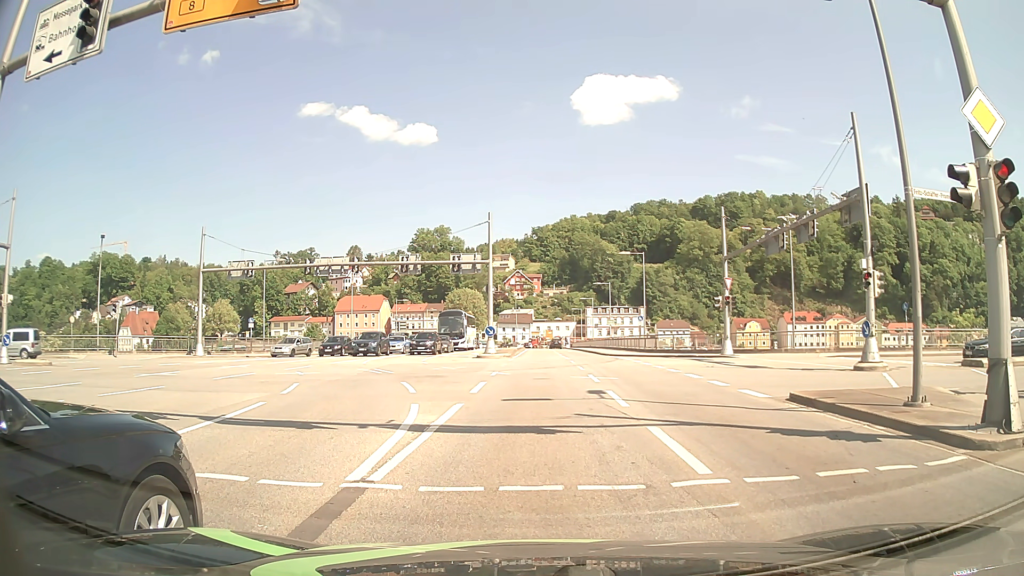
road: primary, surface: asphalt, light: Day
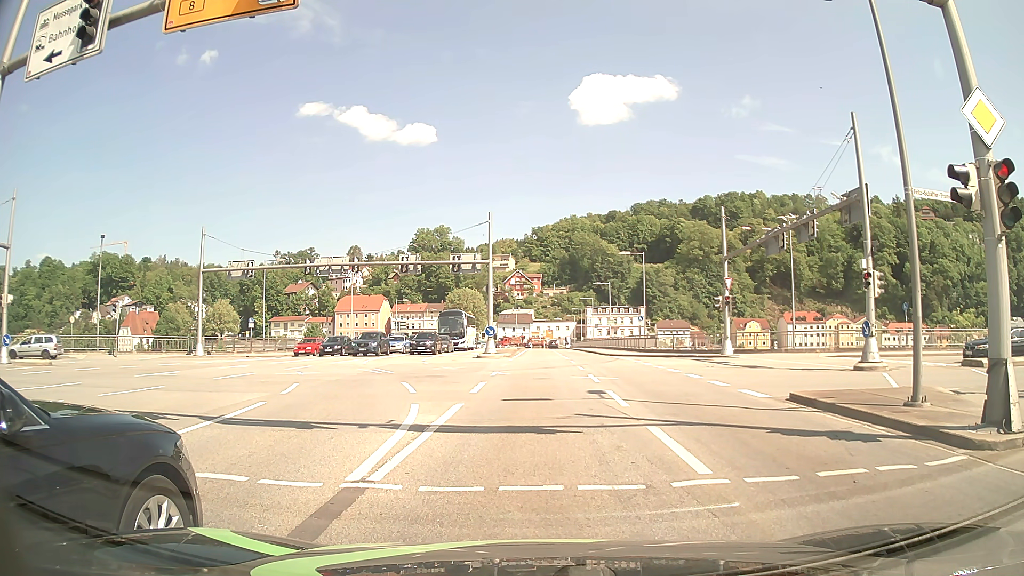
(0.0, 0.0) m; 0°
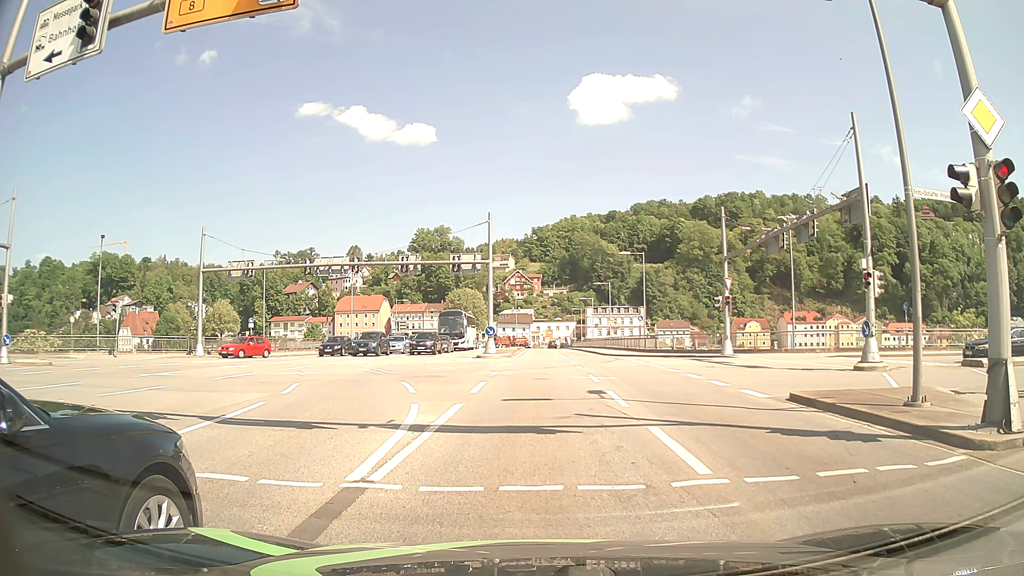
(0.0, 0.0) m; 0°
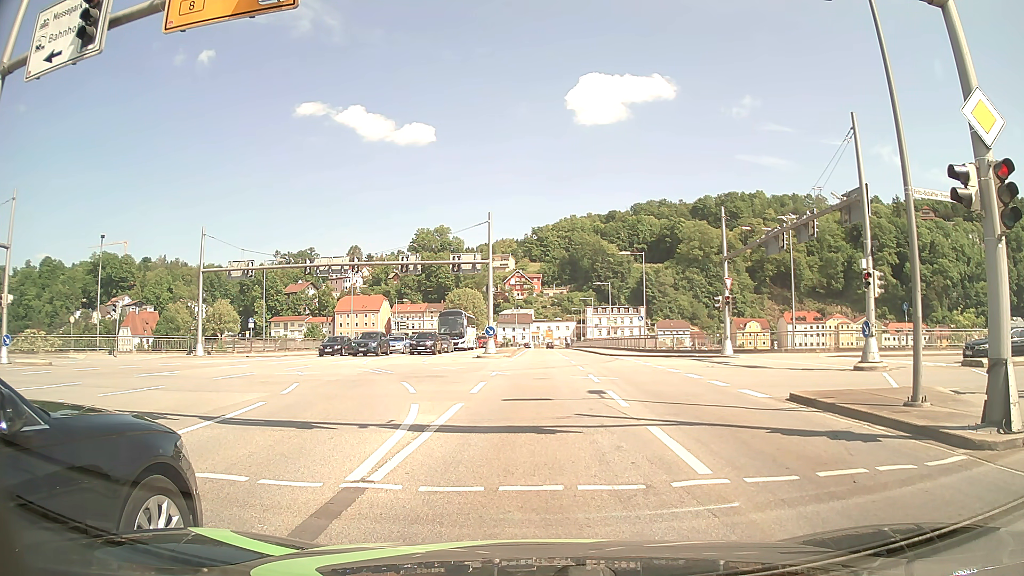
(0.0, 0.0) m; 0°
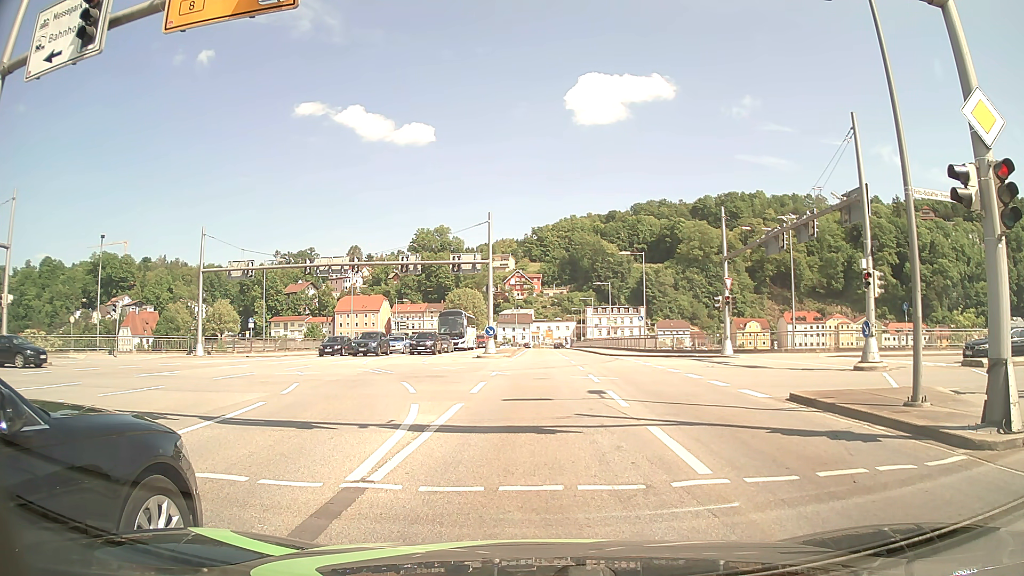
(0.0, 0.0) m; 0°
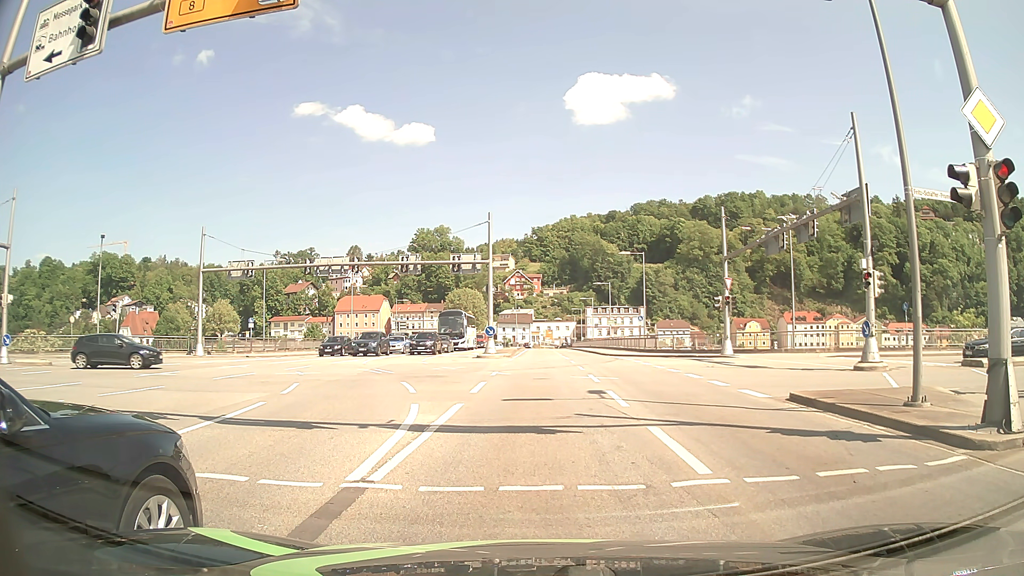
(0.0, 0.0) m; 0°
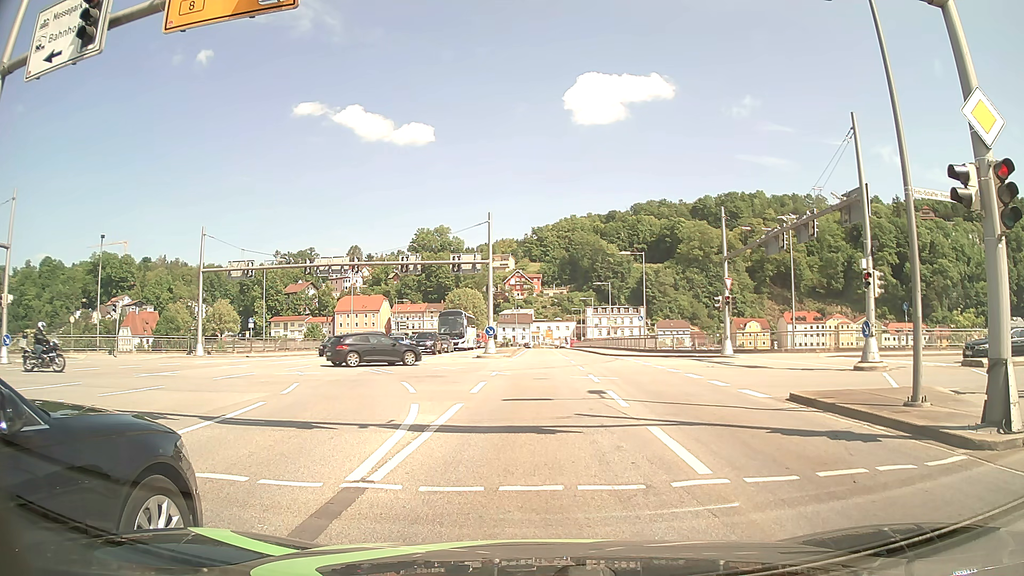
(0.0, 0.0) m; 0°
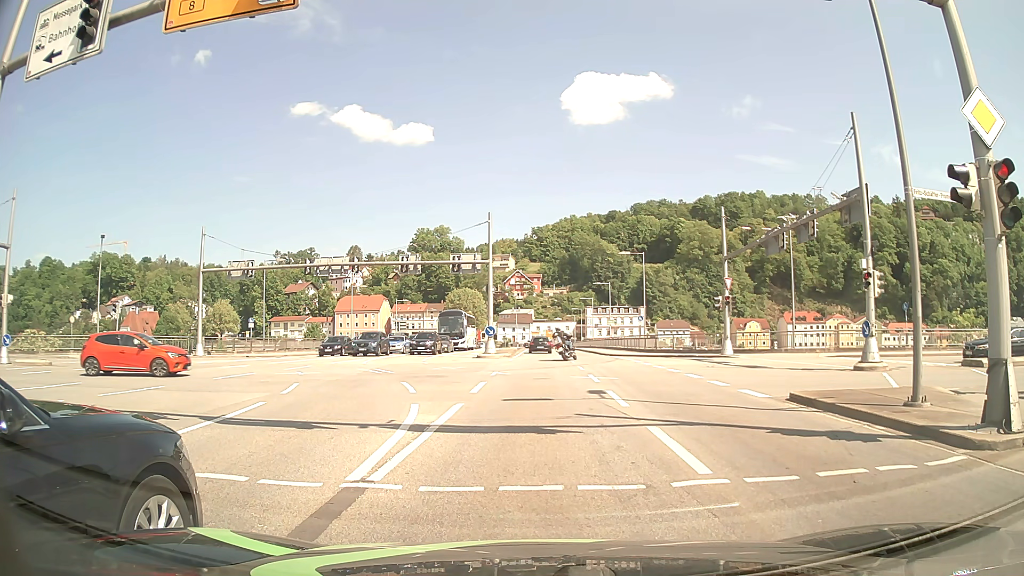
(0.0, 0.0) m; 0°
(0, +10) (0, +20) (0, +30) (0, +40) (0, +50) (0, +60) (0, +70) (0, +80) (0, +90) (0, +100) m
